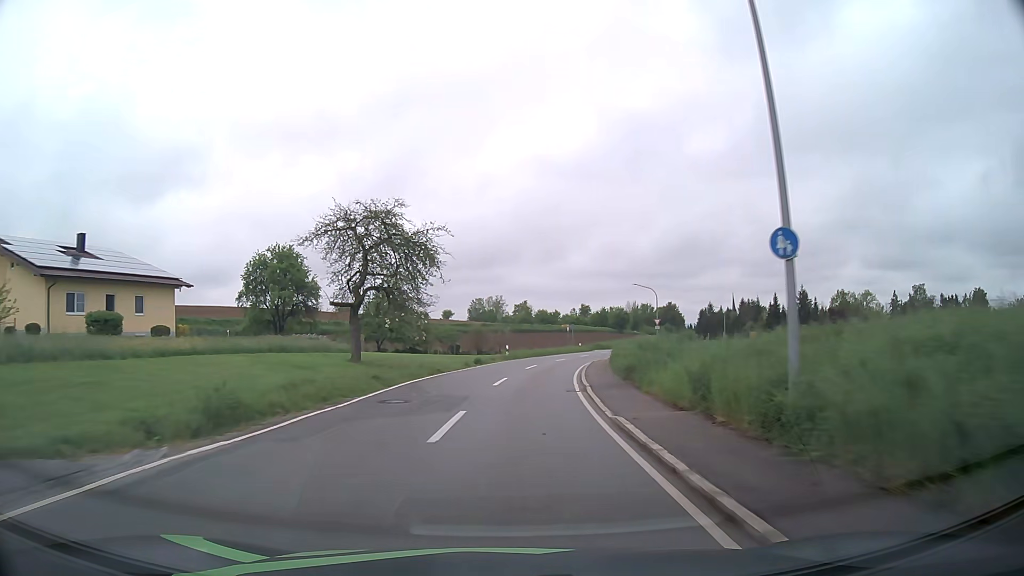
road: tertiary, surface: asphalt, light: Day
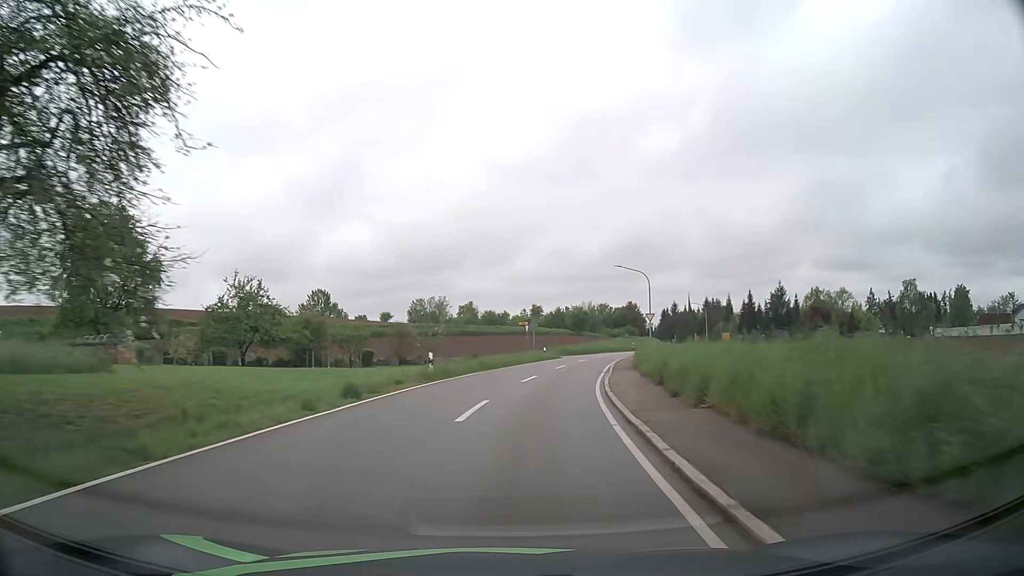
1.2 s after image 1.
(+0.7, +21.5) m; +4°
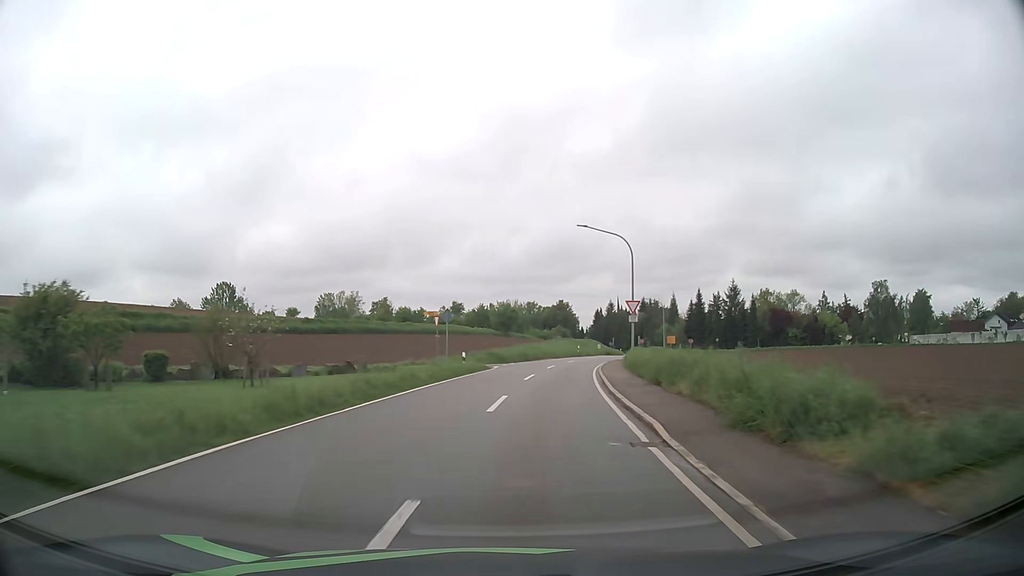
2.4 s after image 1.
(+1.2, +21.3) m; +7°
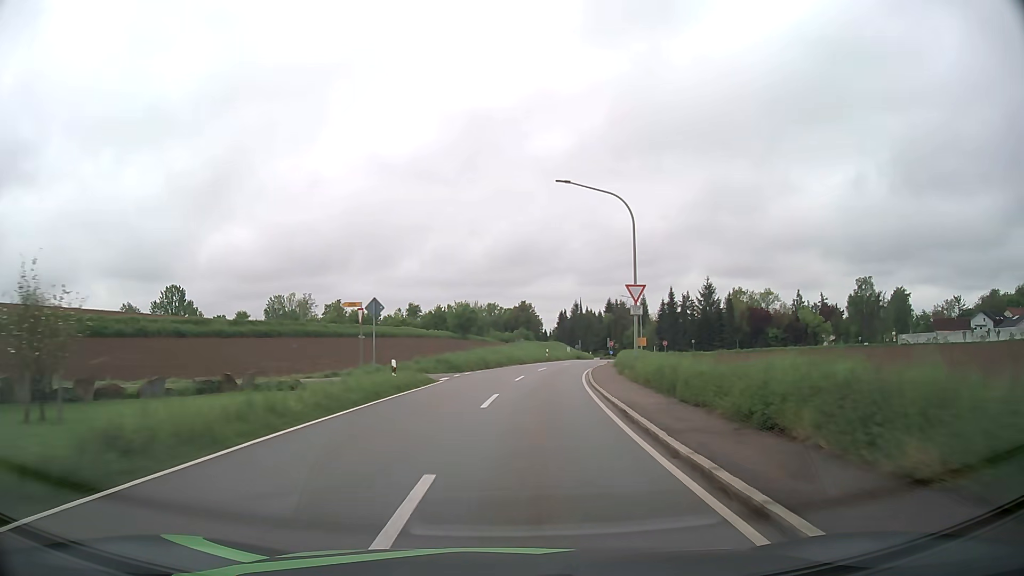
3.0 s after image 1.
(+0.3, +10.6) m; +3°
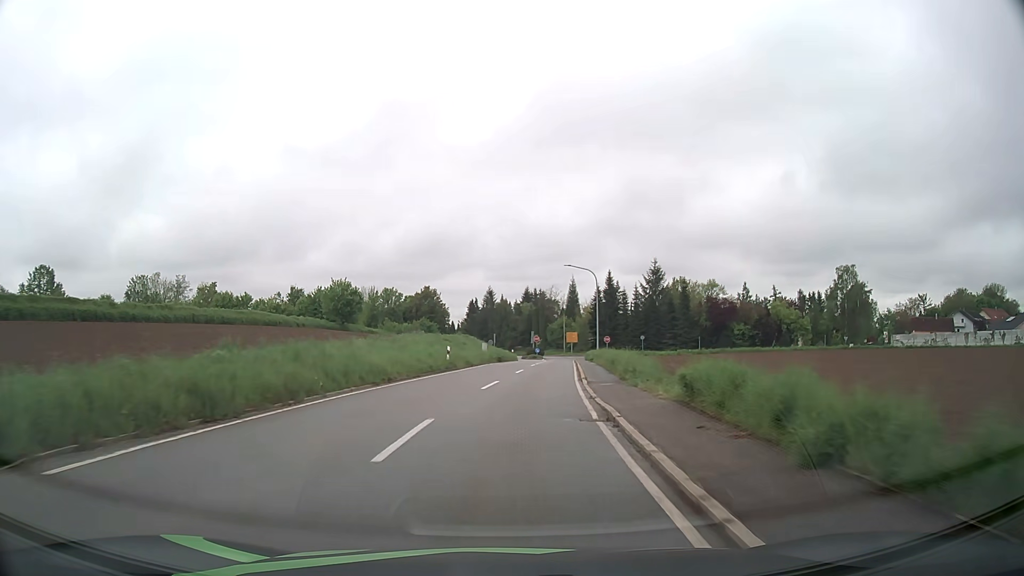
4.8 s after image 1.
(+2.2, +30.4) m; +8°
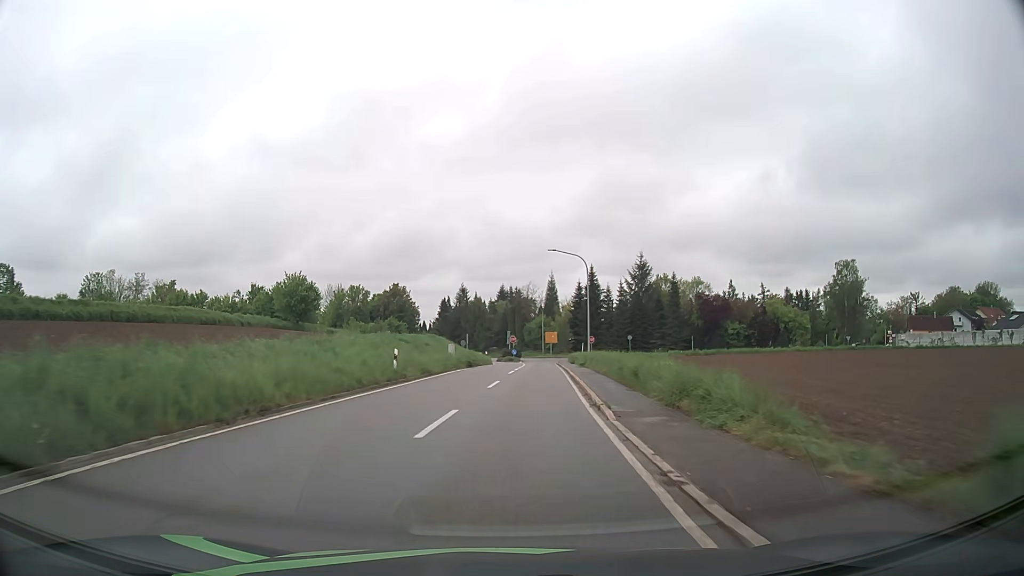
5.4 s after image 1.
(+0.2, +9.7) m; +2°
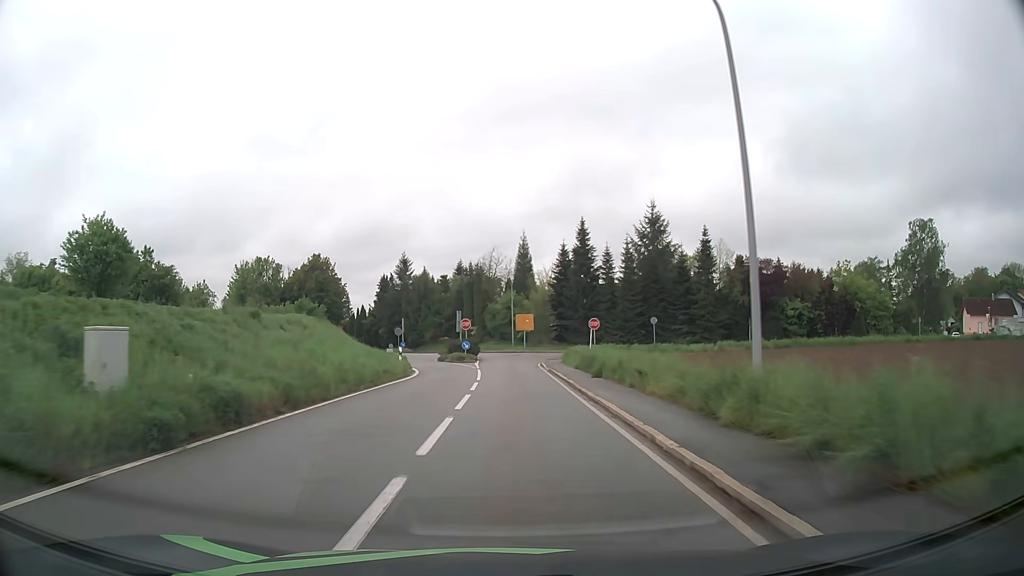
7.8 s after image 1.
(+1.3, +36.4) m; +3°
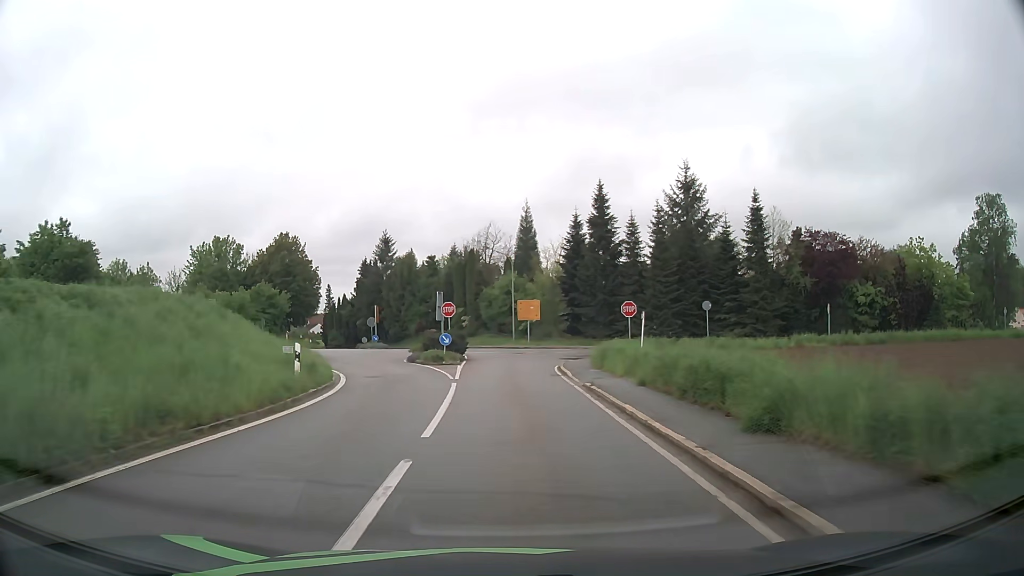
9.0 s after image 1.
(0.0, +16.3) m; 0°
(0, +10) (0, +20) (0, +30) (0, +40) (-1, +50) (-4, +60) (-8, +68) (-13, +77) (-18, +86) (-23, +95) m
